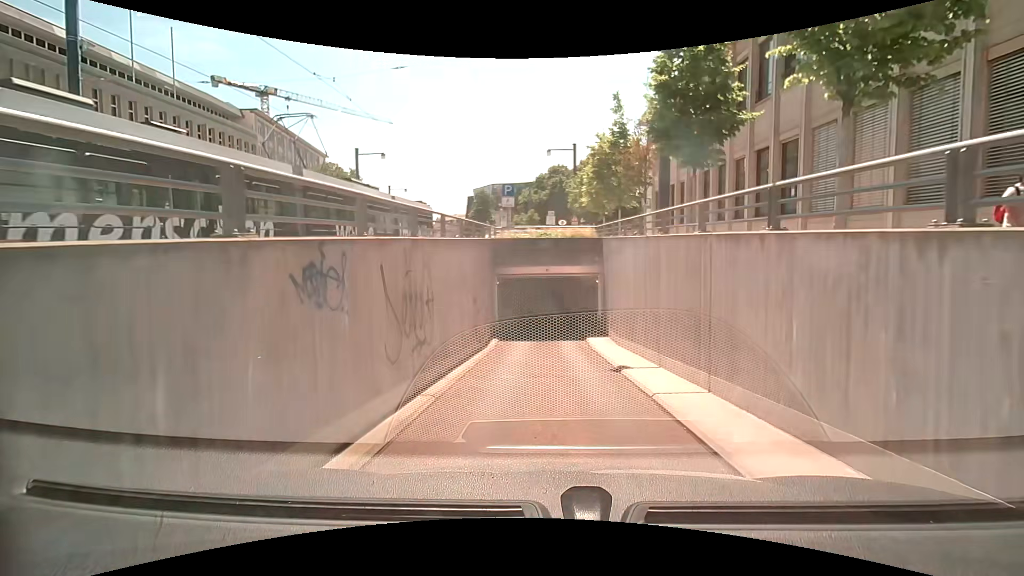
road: residential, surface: asphalt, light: Day
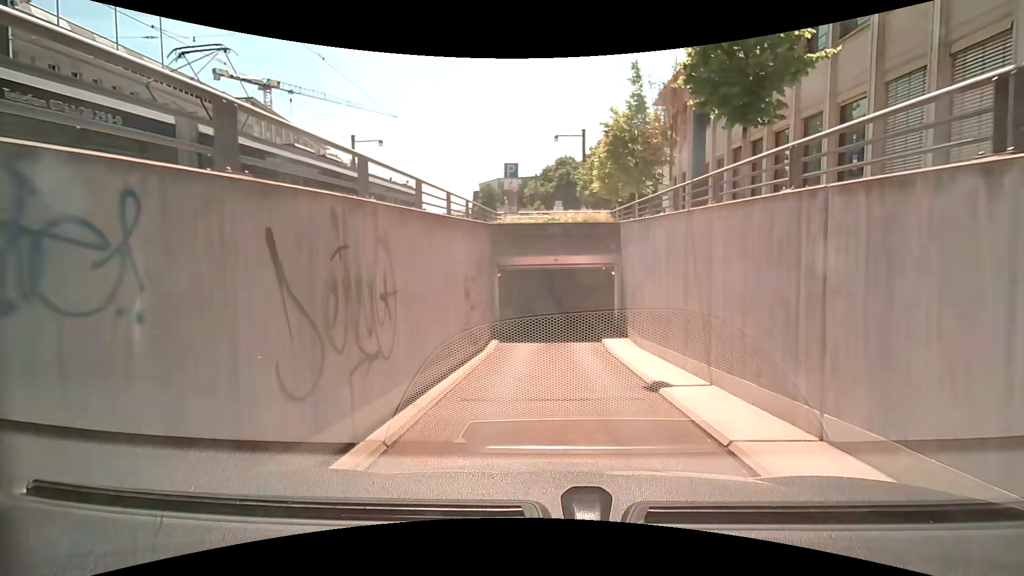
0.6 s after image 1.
(0.0, +2.6) m; +1°
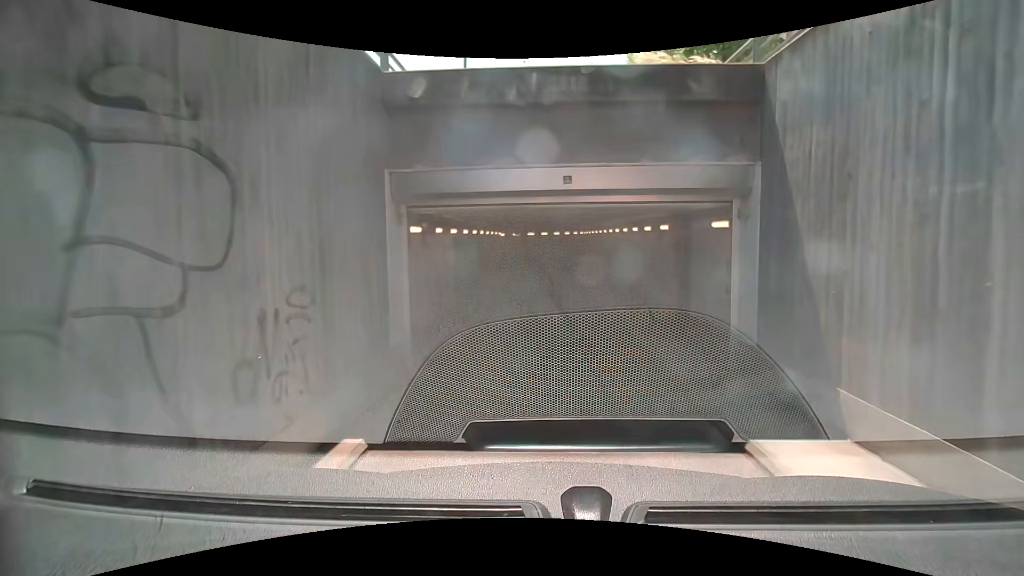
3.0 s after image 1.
(0.0, +10.8) m; +1°
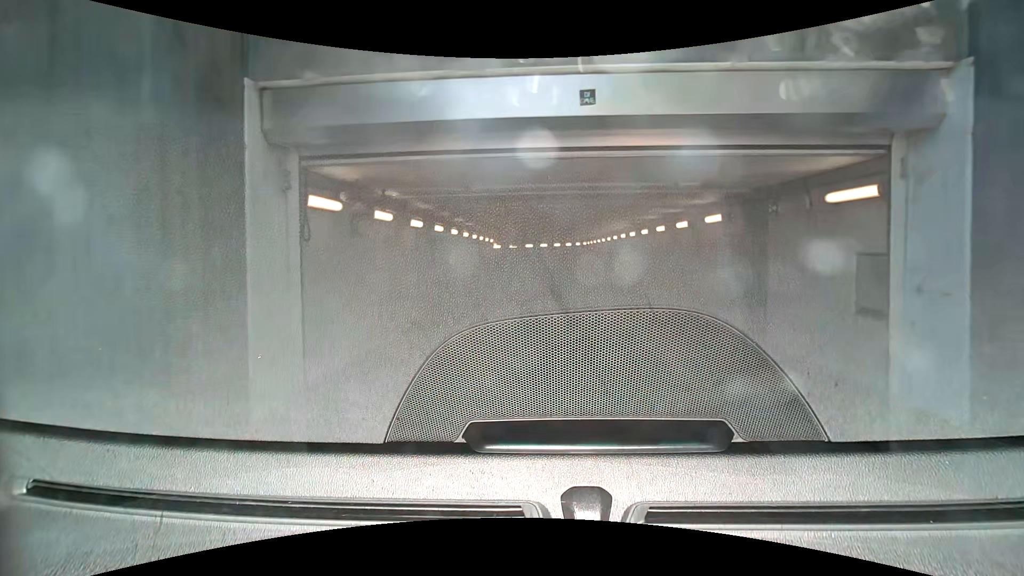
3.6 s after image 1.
(0.0, +2.8) m; -1°
